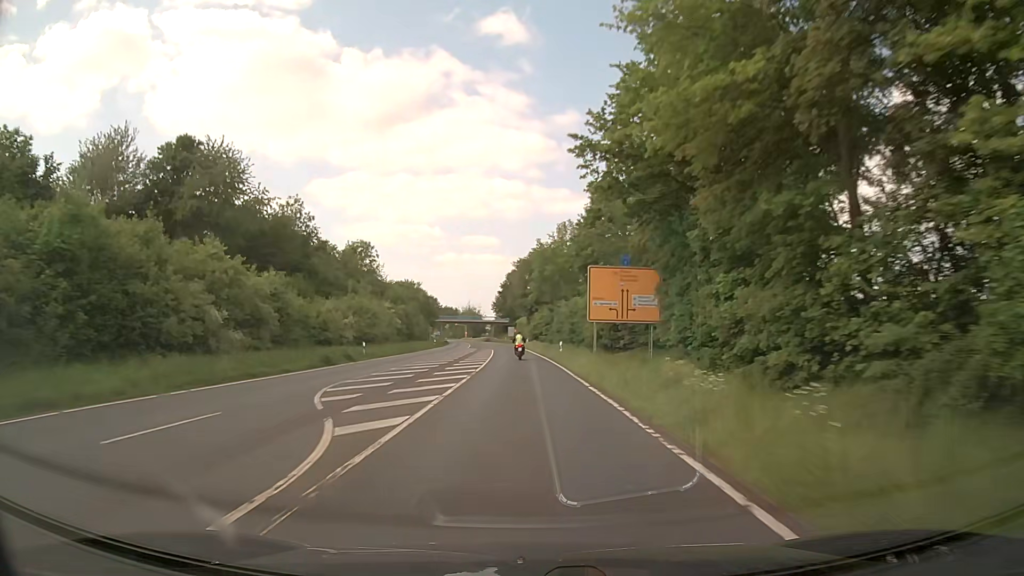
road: primary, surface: asphalt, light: Day
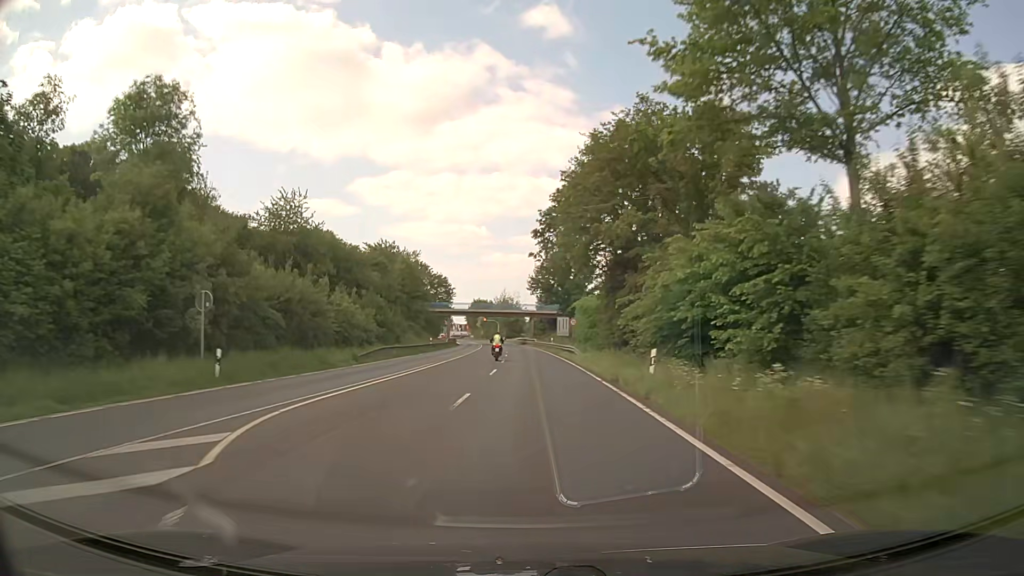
(-2.0, +73.0) m; -4°
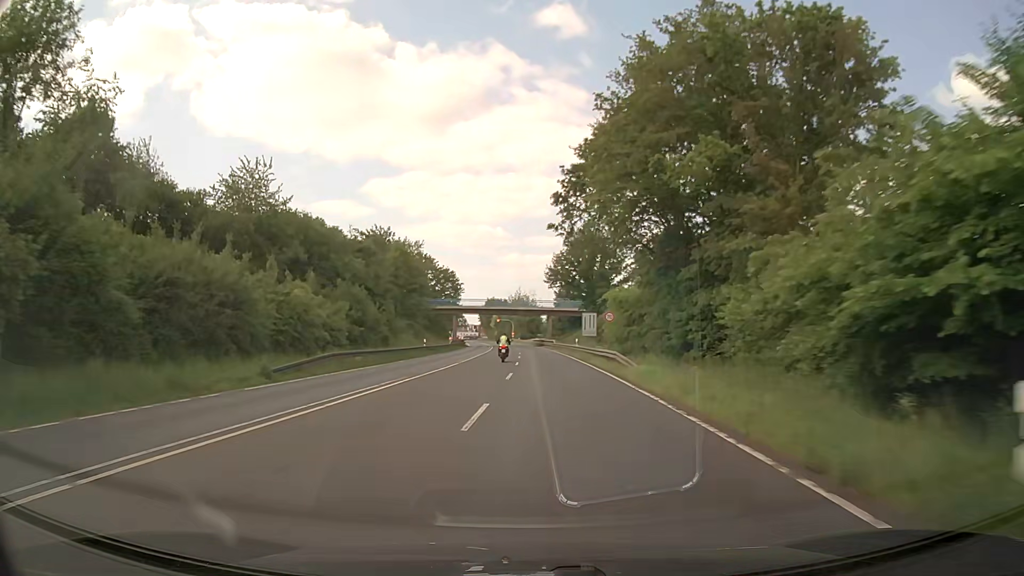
(-0.2, +14.4) m; -2°
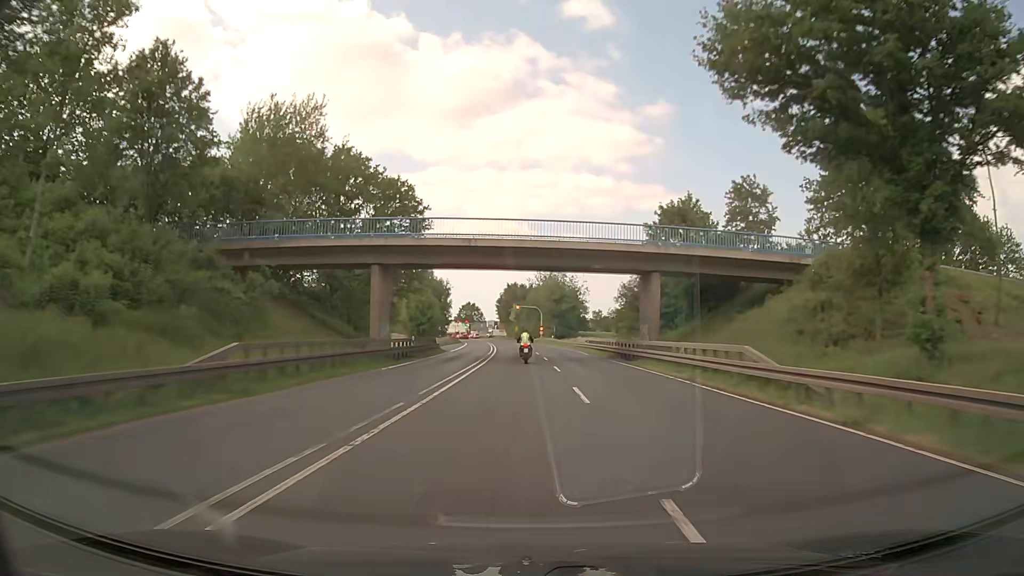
(-1.9, +68.5) m; -2°
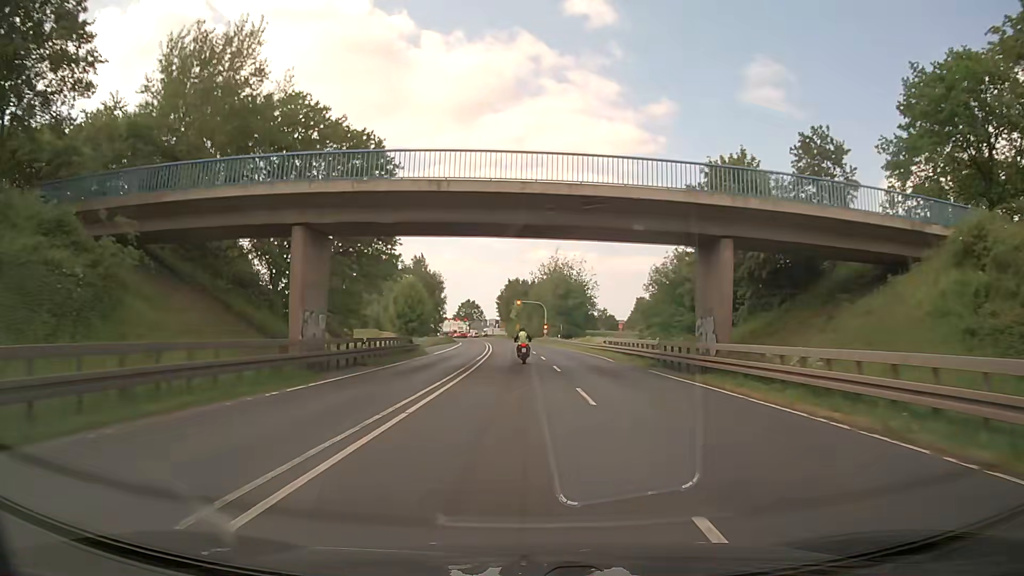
(0.0, +12.6) m; 0°
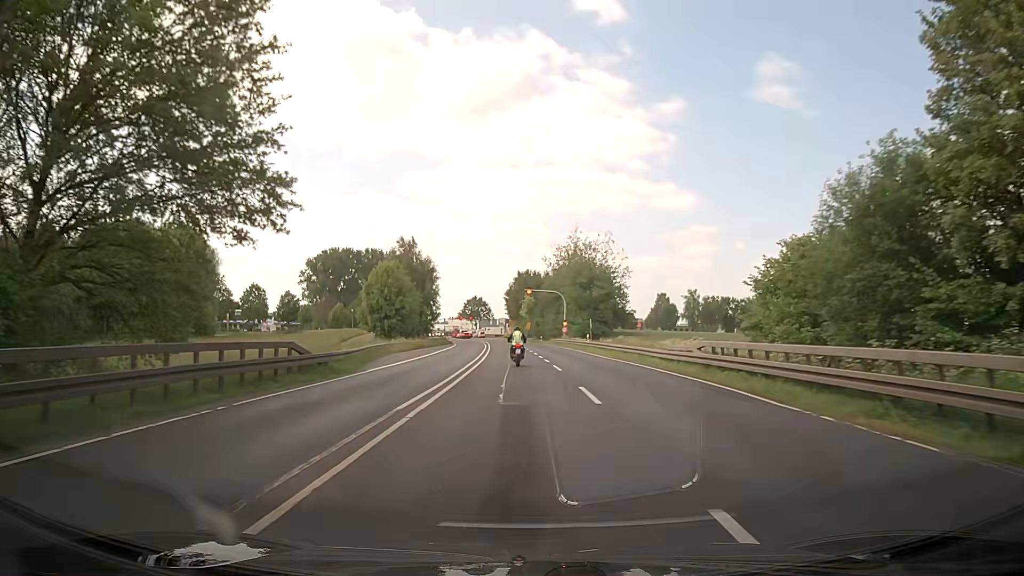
(-0.1, +23.9) m; -1°
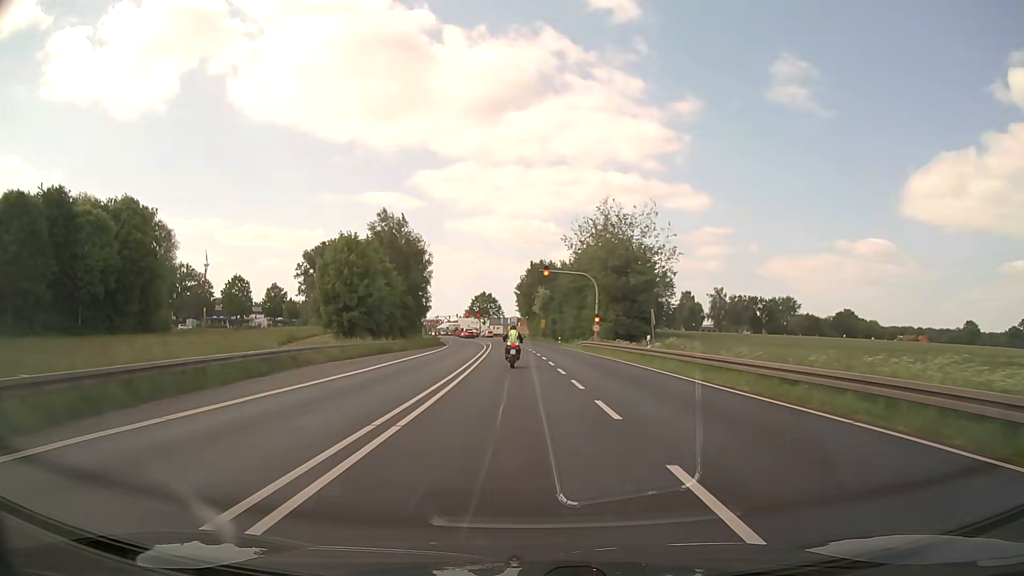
(-0.4, +21.9) m; -1°
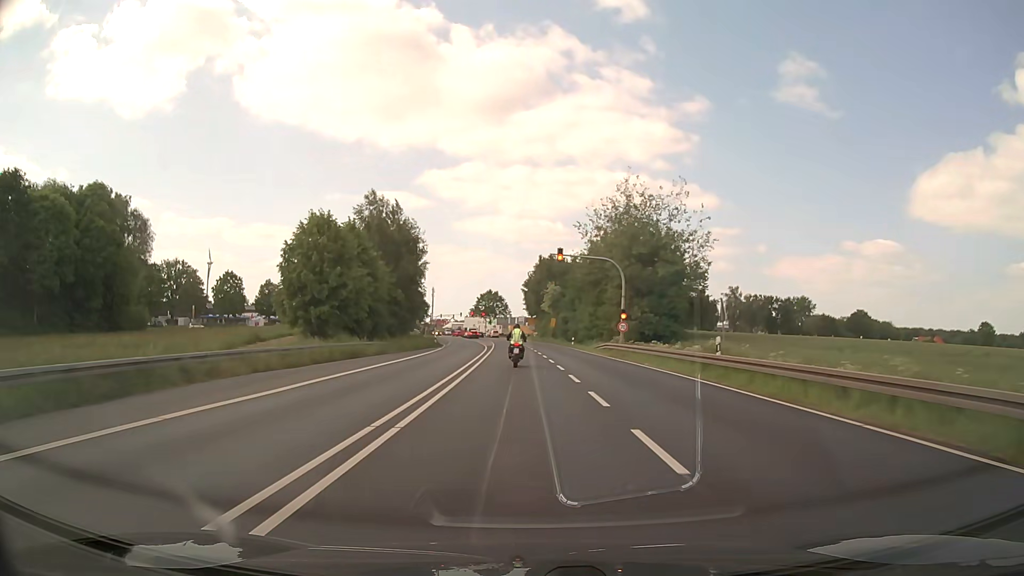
(-0.1, +10.2) m; 0°
(0, +10) (0, +20) (-1, +30) (-1, +40) (-1, +50) (-1, +60) (-2, +70) (-3, +80) (-4, +90) (-5, +100) m
